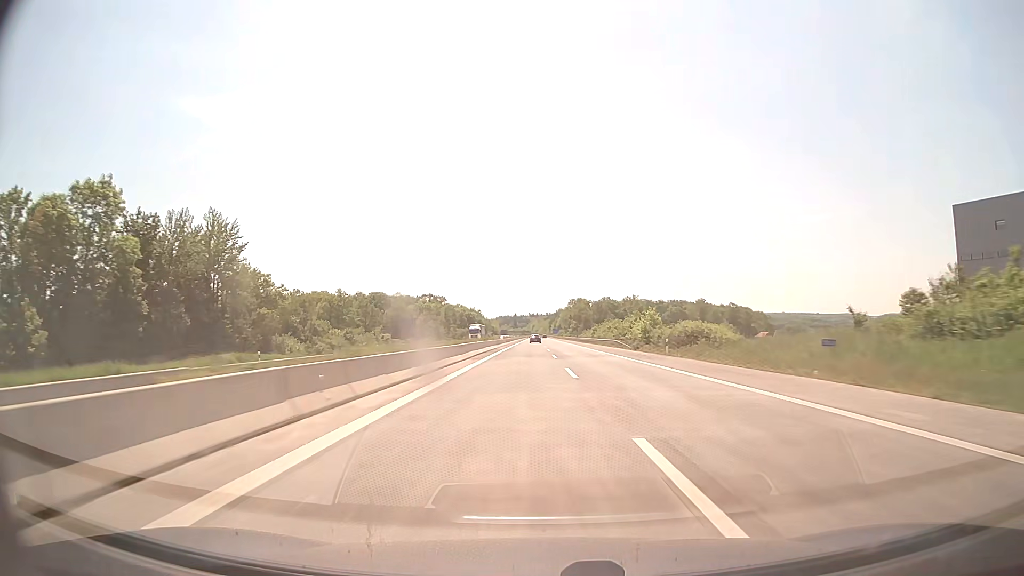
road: motorway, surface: concrete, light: Day
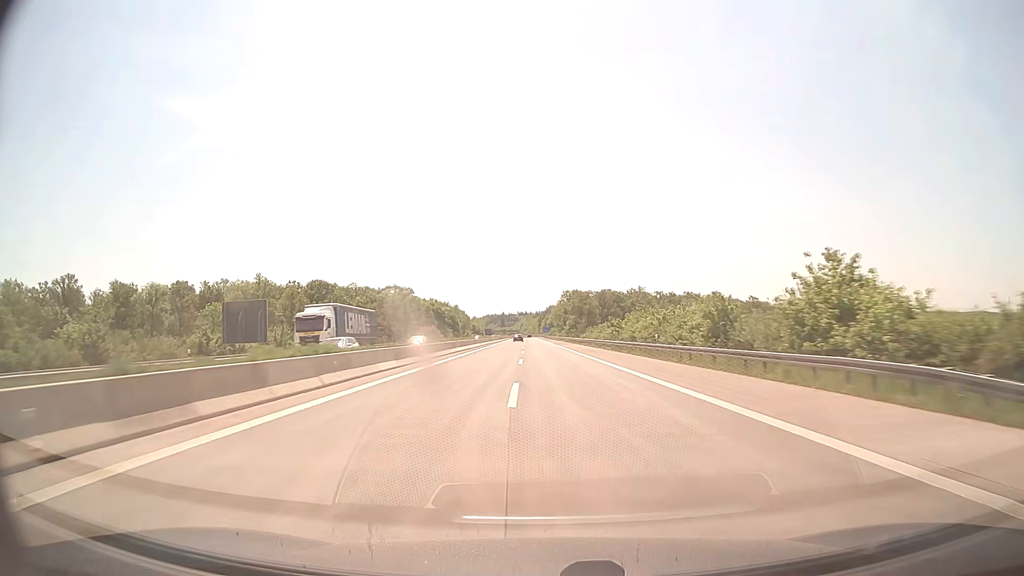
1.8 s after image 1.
(+0.7, +62.3) m; +1°
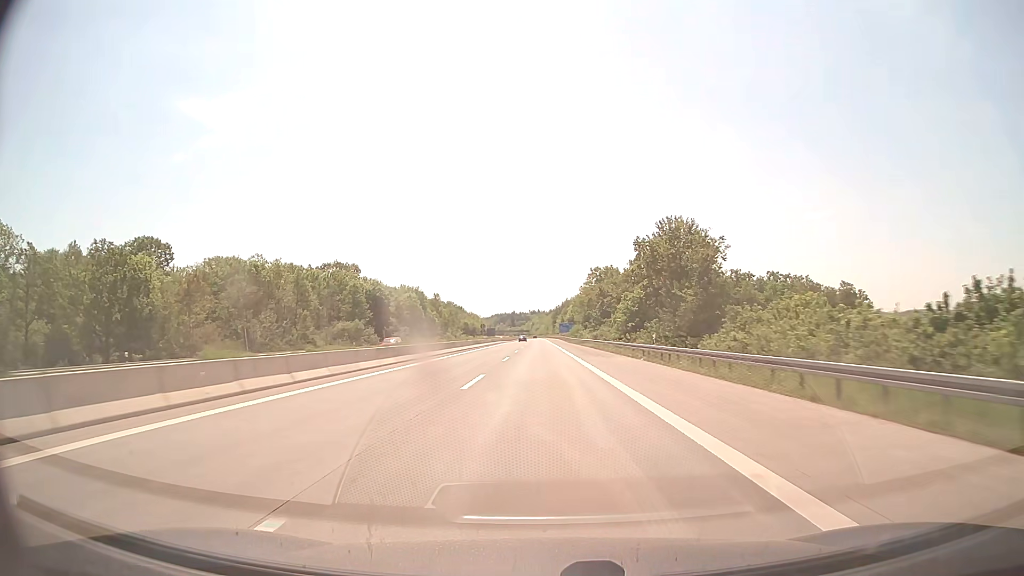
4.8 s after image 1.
(-1.1, +103.9) m; -1°
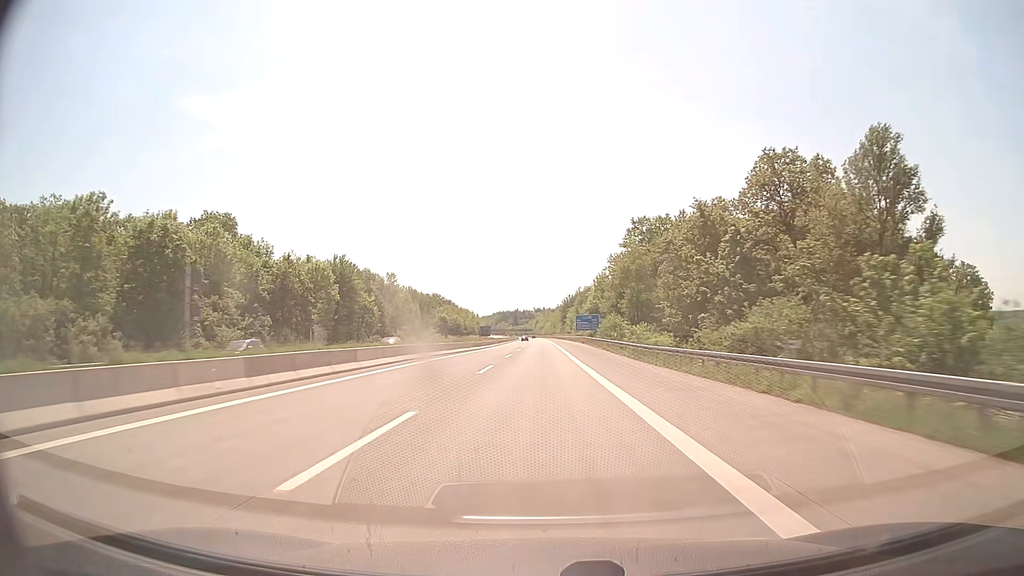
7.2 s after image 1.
(-0.3, +83.2) m; -1°
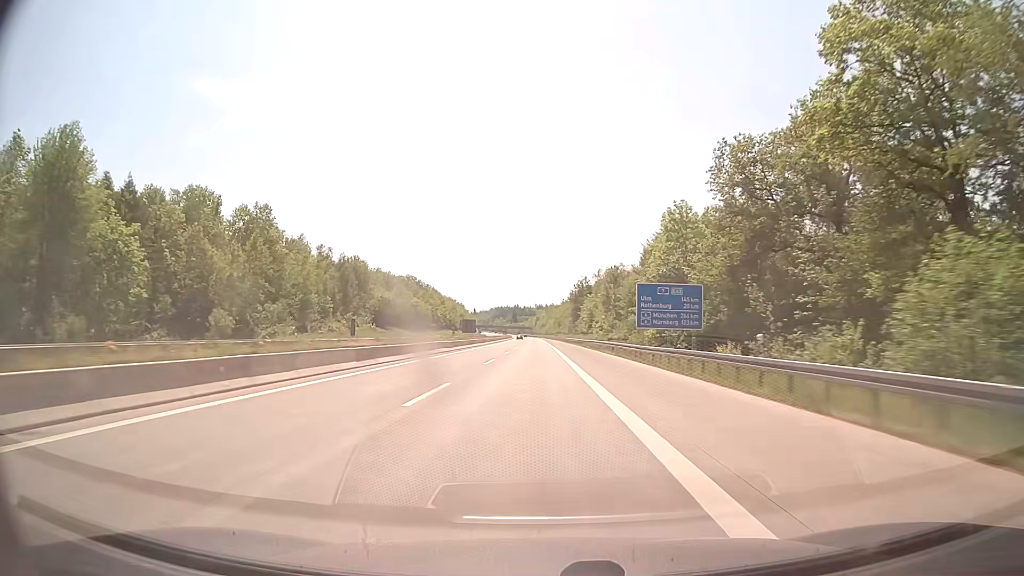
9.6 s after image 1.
(+0.2, +83.2) m; 0°
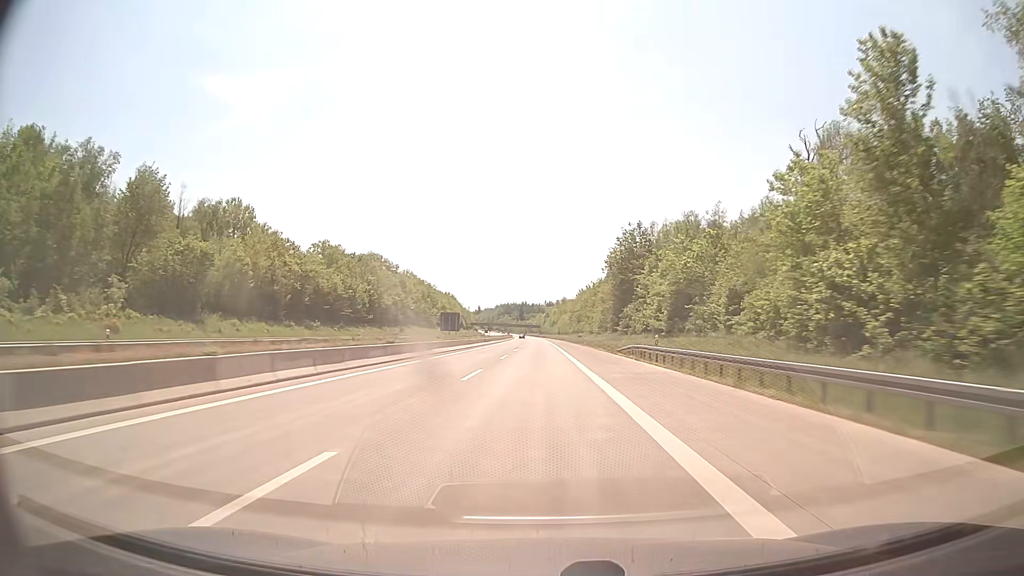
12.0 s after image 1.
(-0.4, +83.2) m; -1°
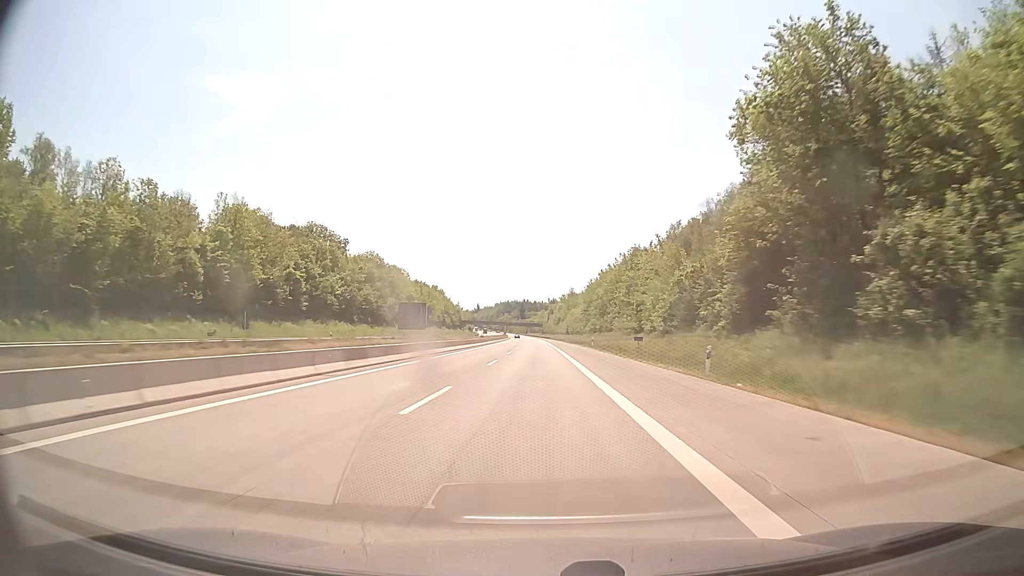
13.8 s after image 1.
(-0.1, +62.5) m; 0°
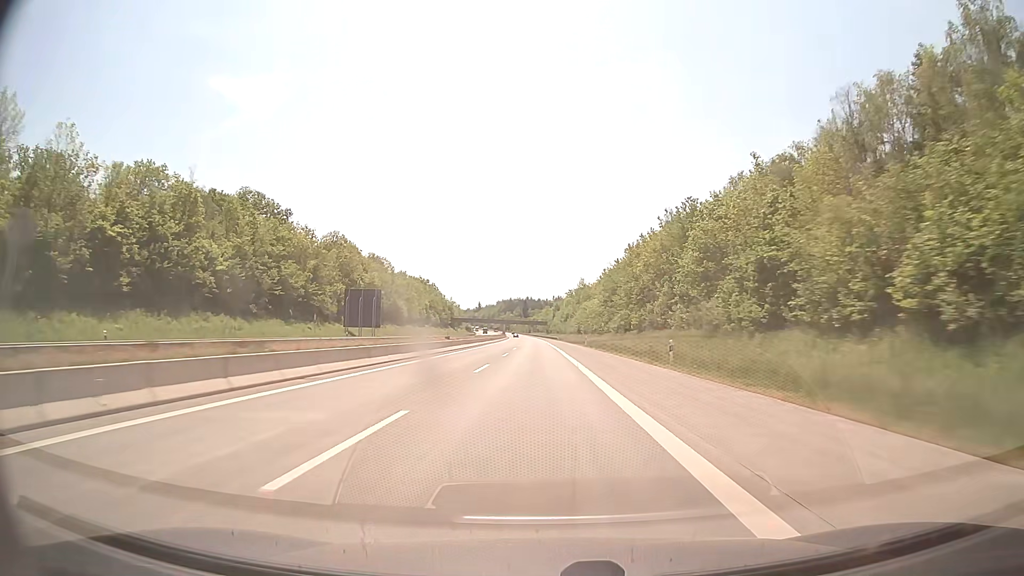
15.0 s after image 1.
(-0.1, +41.6) m; 0°
(0, +10) (0, +20) (0, +30) (0, +40) (-1, +50) (-1, +60) (-1, +70) (-1, +80) (-1, +90) (-1, +100) m
